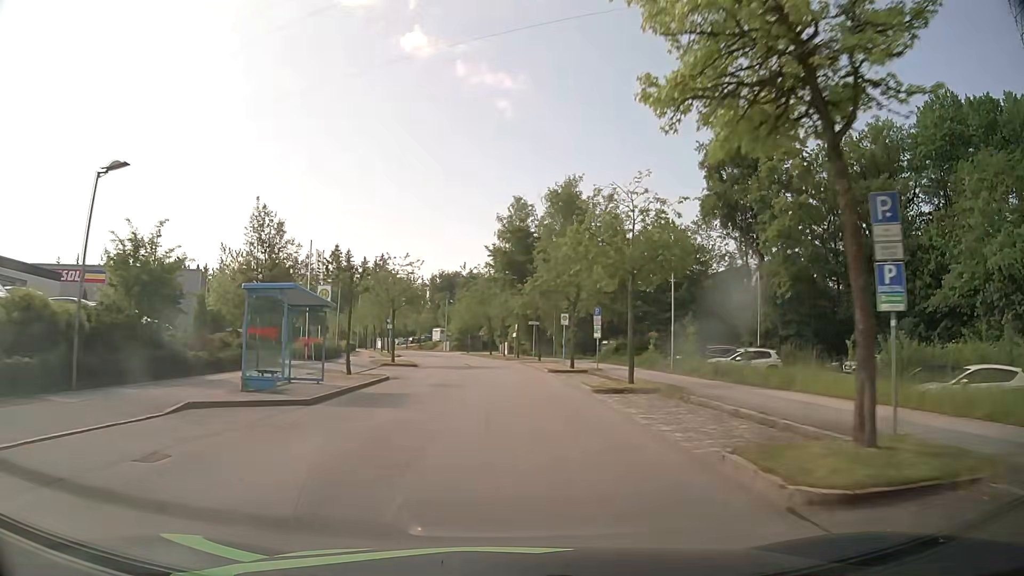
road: residential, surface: asphalt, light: Day
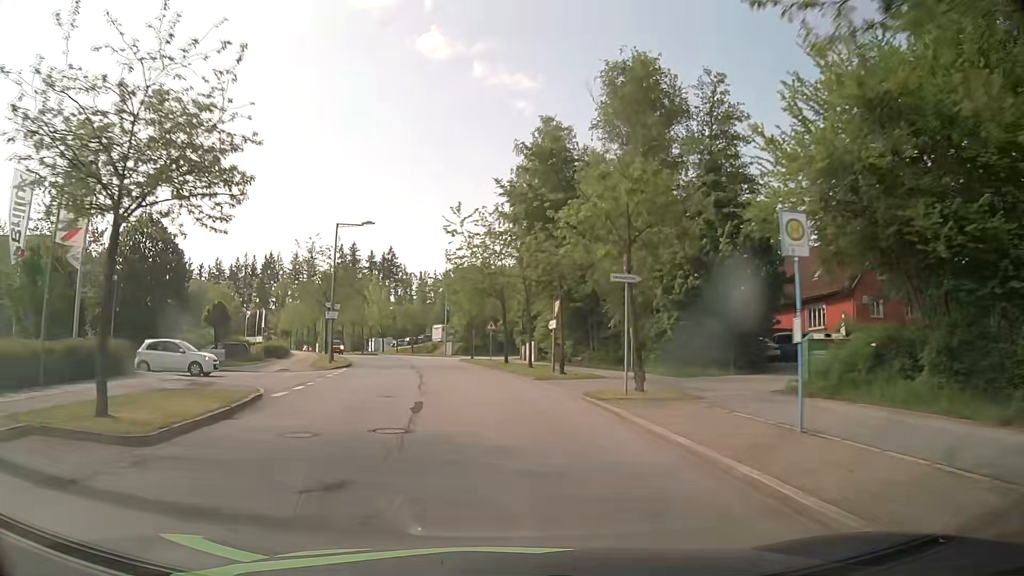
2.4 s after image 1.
(0.0, +32.2) m; -1°
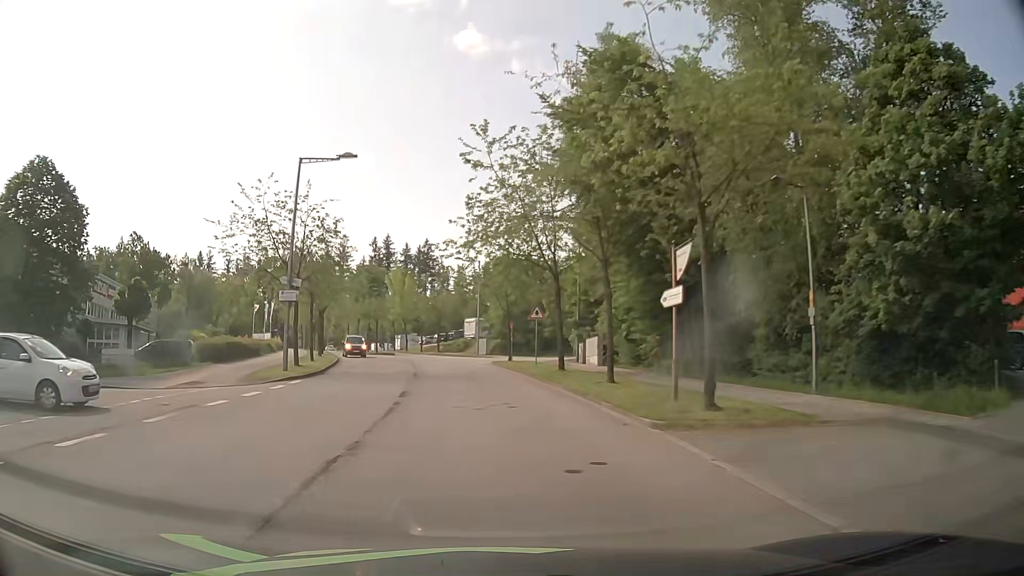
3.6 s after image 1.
(-0.4, +15.7) m; -3°
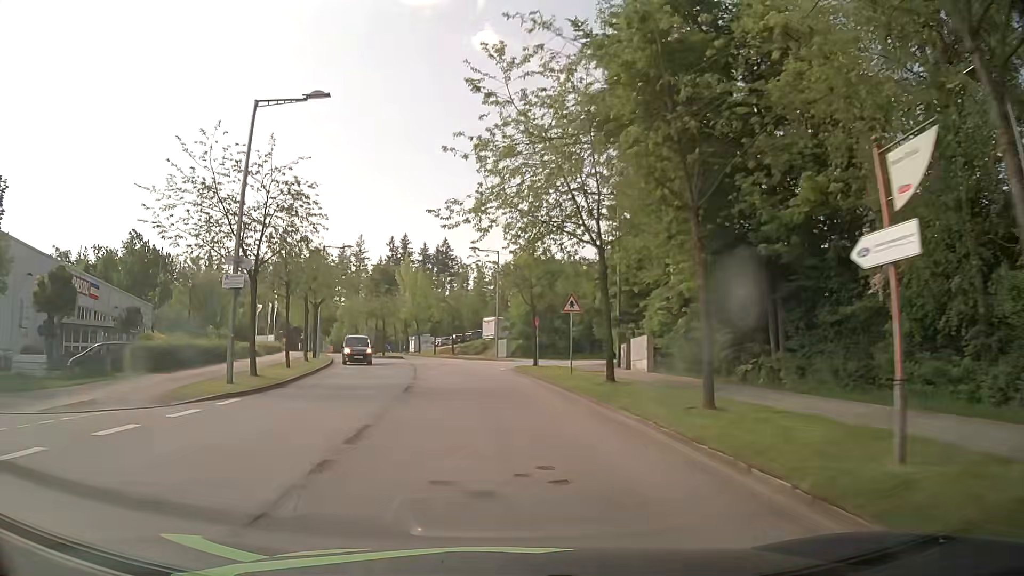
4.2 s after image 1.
(-0.1, +7.8) m; -2°
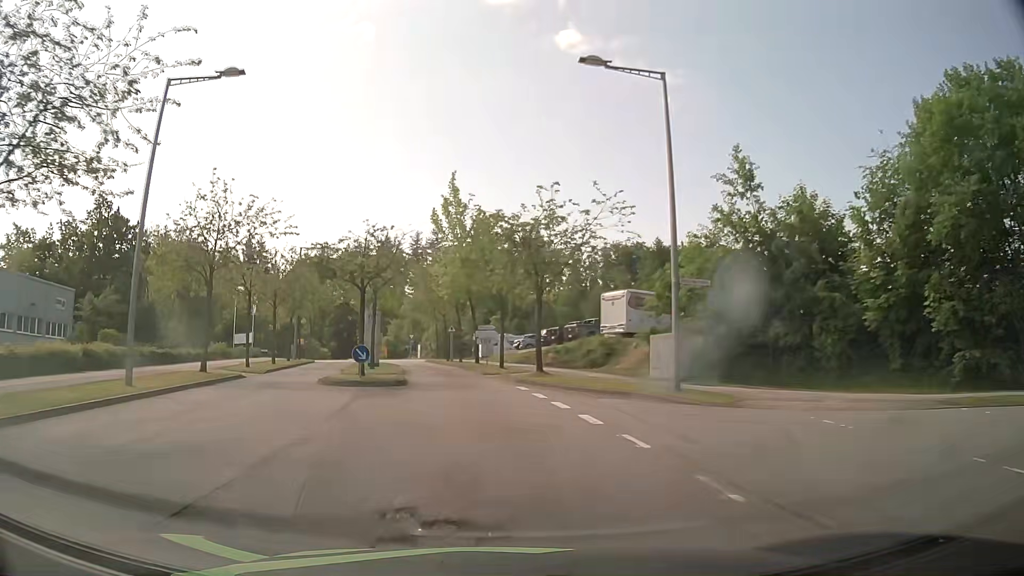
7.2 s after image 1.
(-2.4, +38.1) m; -7°
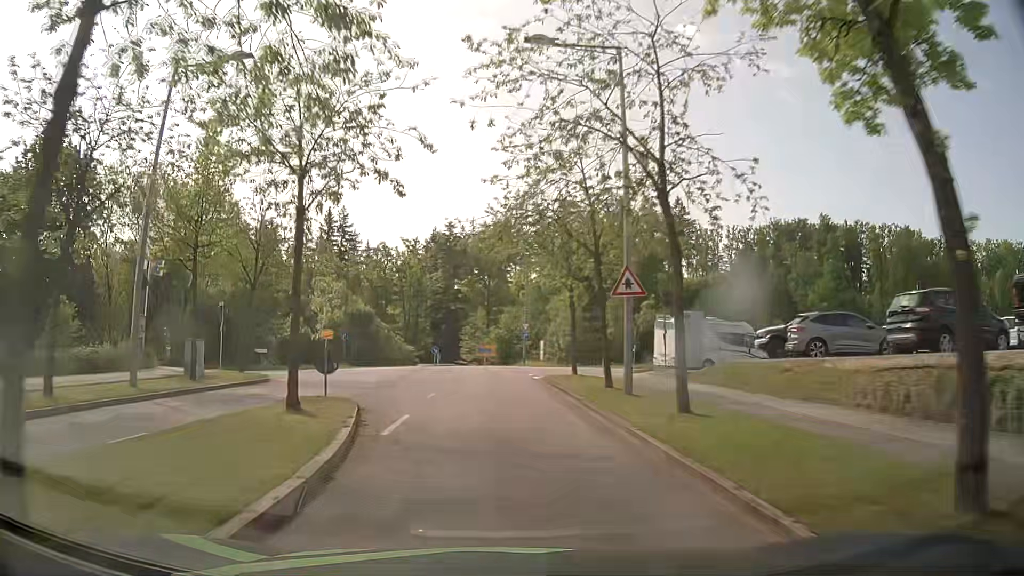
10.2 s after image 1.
(-4.2, +37.3) m; -12°
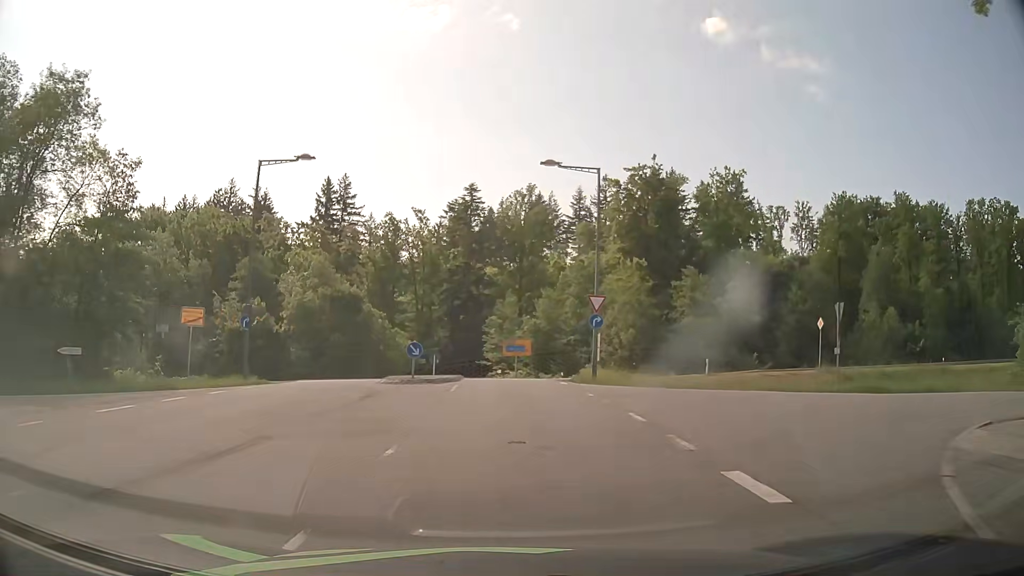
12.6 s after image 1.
(-0.8, +25.9) m; -3°
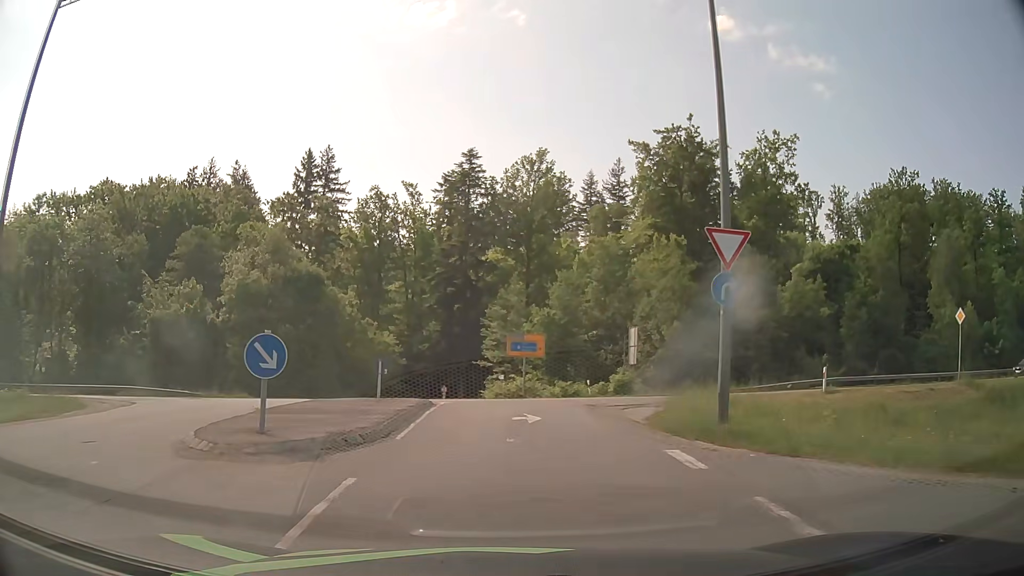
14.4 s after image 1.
(+0.1, +15.7) m; 0°
(0, +10) (+2, +20) (+7, +28) (+17, +31) (+27, +32) (+37, +33) (+47, +35) (+56, +37) (+66, +39) (+76, +42) m
